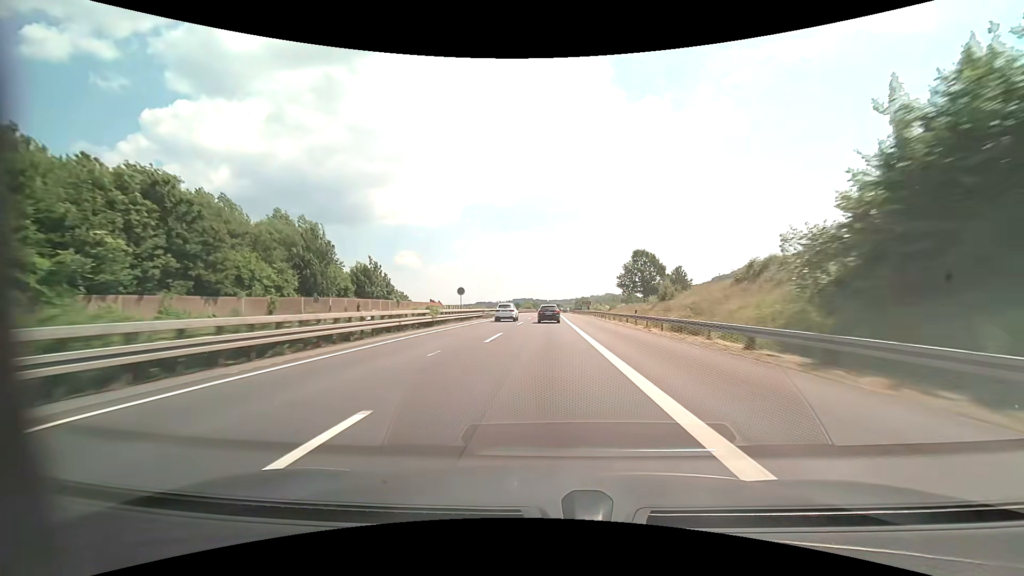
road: motorway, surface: asphalt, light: Day
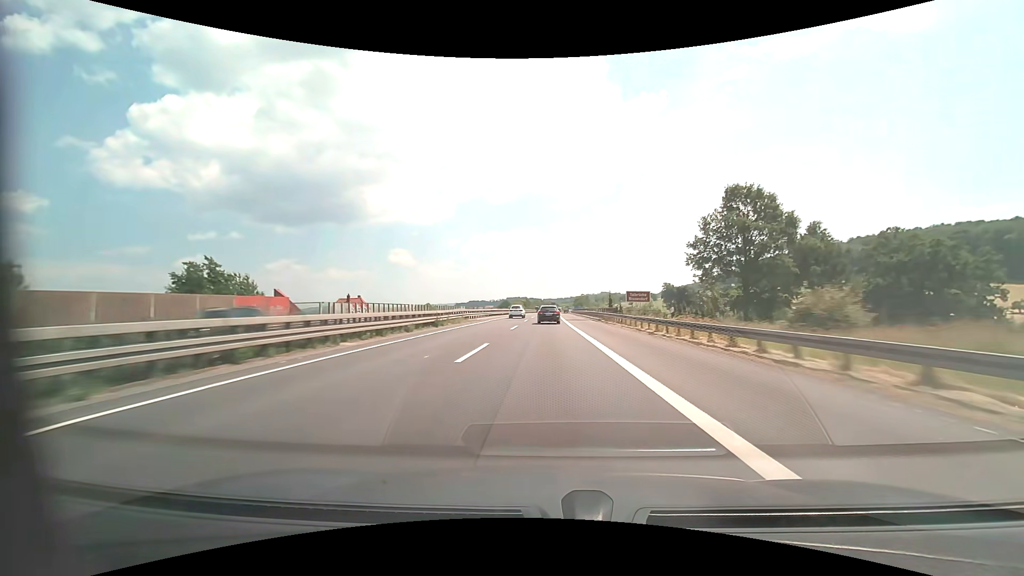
(+0.4, +61.0) m; +1°
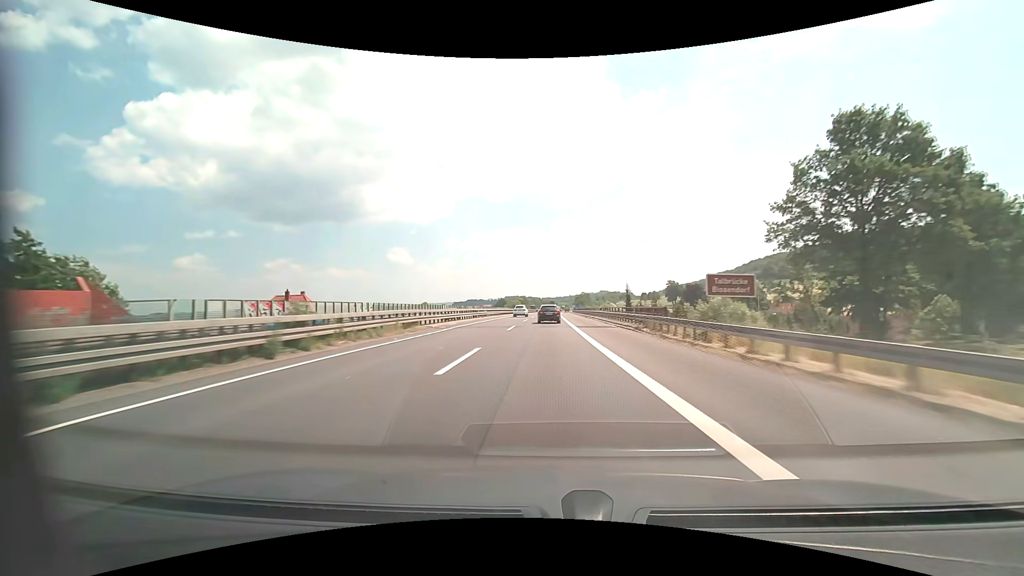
(0.0, +20.4) m; 0°
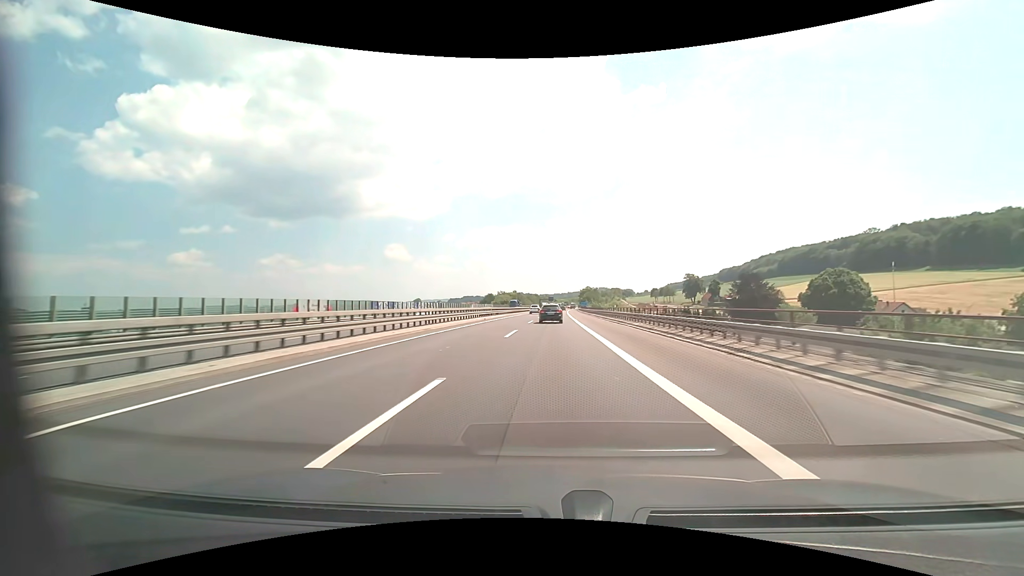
(+0.1, +61.3) m; 0°
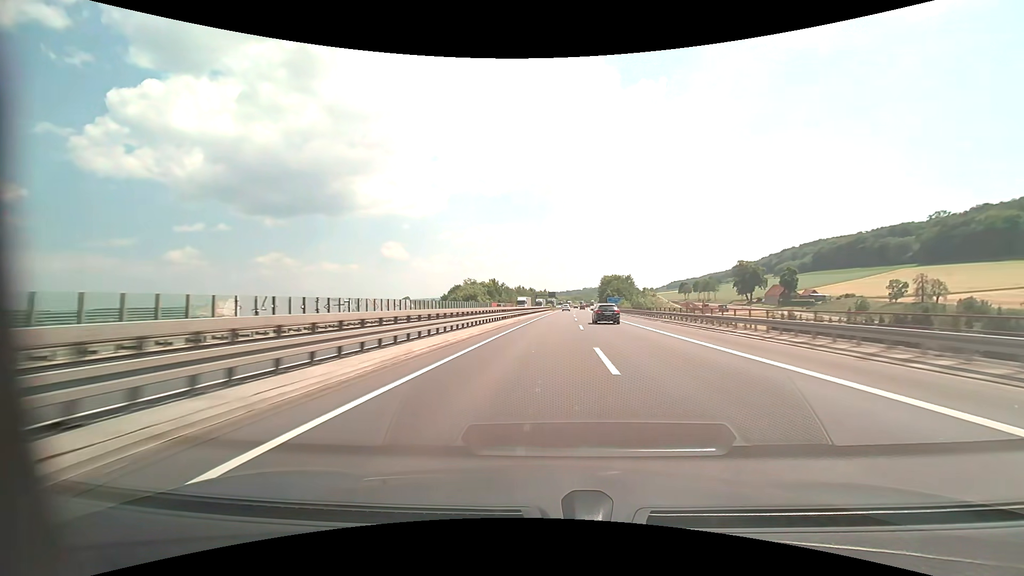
(-0.5, +102.1) m; 0°
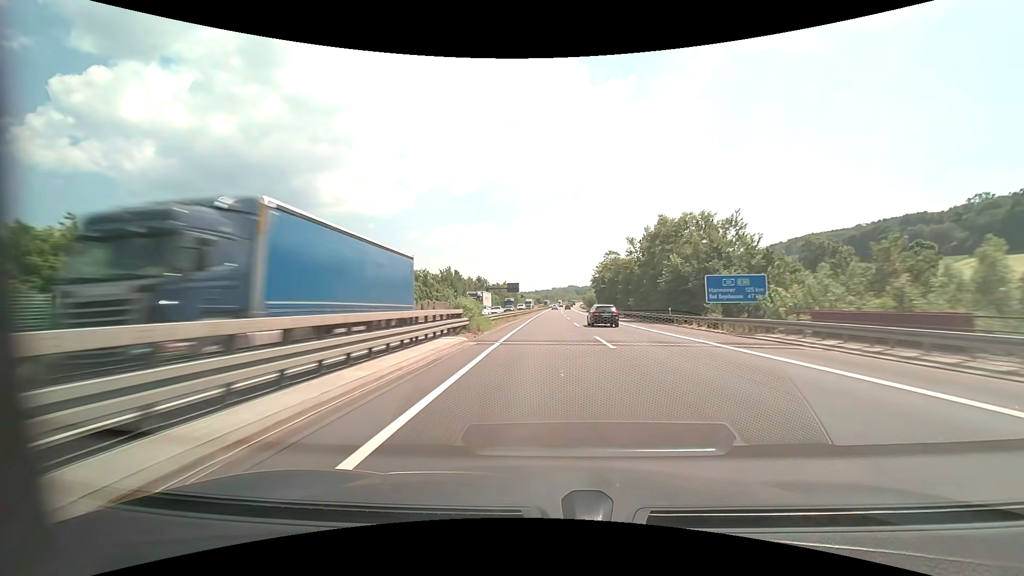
(+3.5, +102.9) m; +4°
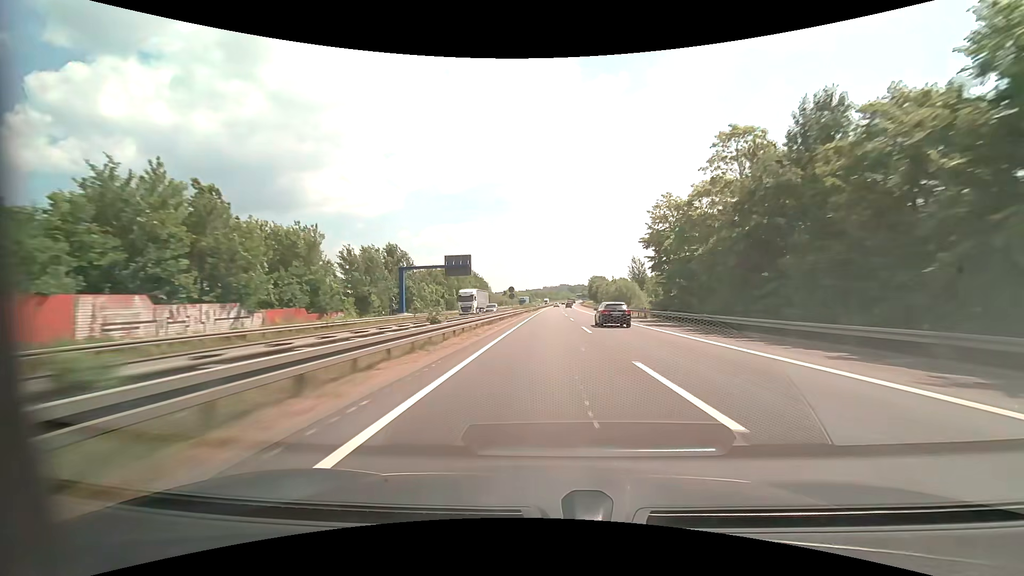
(+1.0, +83.1) m; +1°
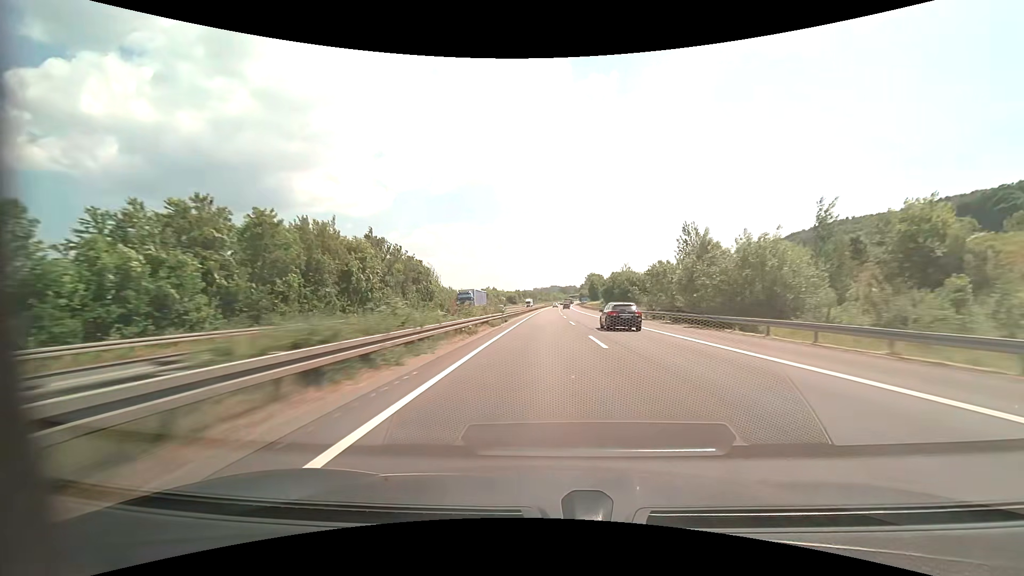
(+0.6, +62.6) m; +1°
(0, +10) (0, +20) (0, +30) (0, +40) (0, +50) (0, +60) (+1, +70) (+1, +80) (+1, +90) (+1, +100) m
